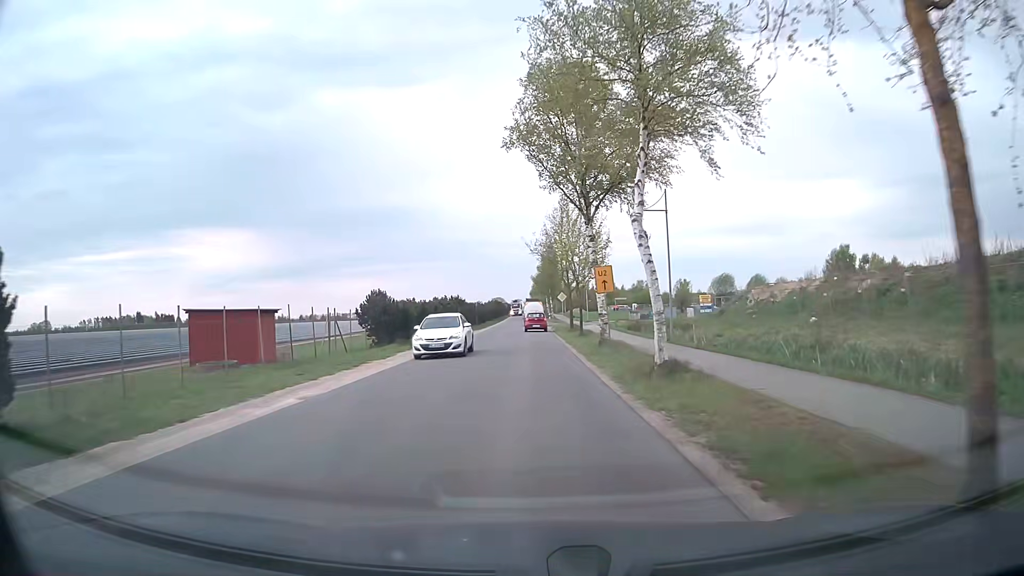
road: tertiary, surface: asphalt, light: Day
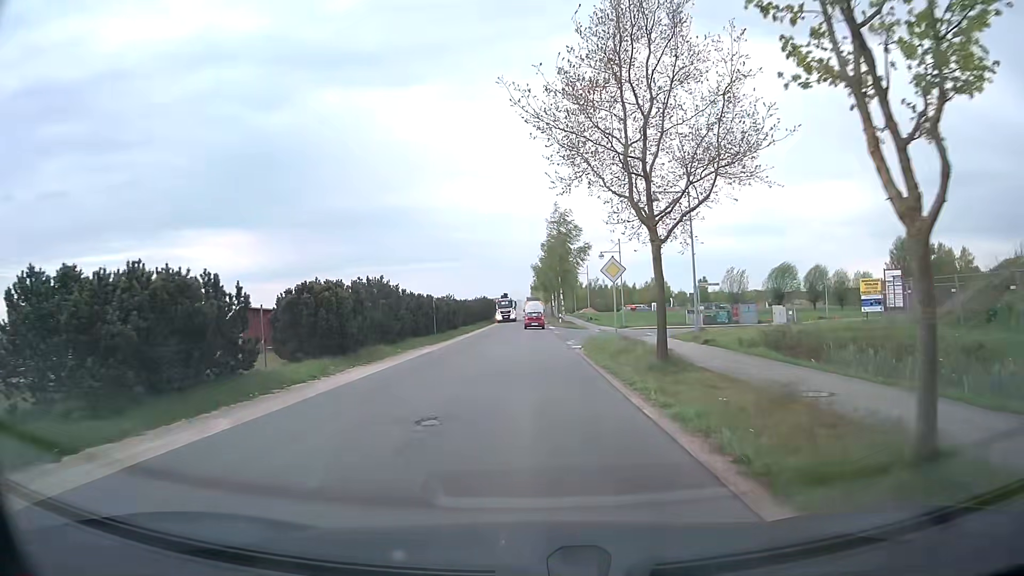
(-0.2, +33.3) m; 0°
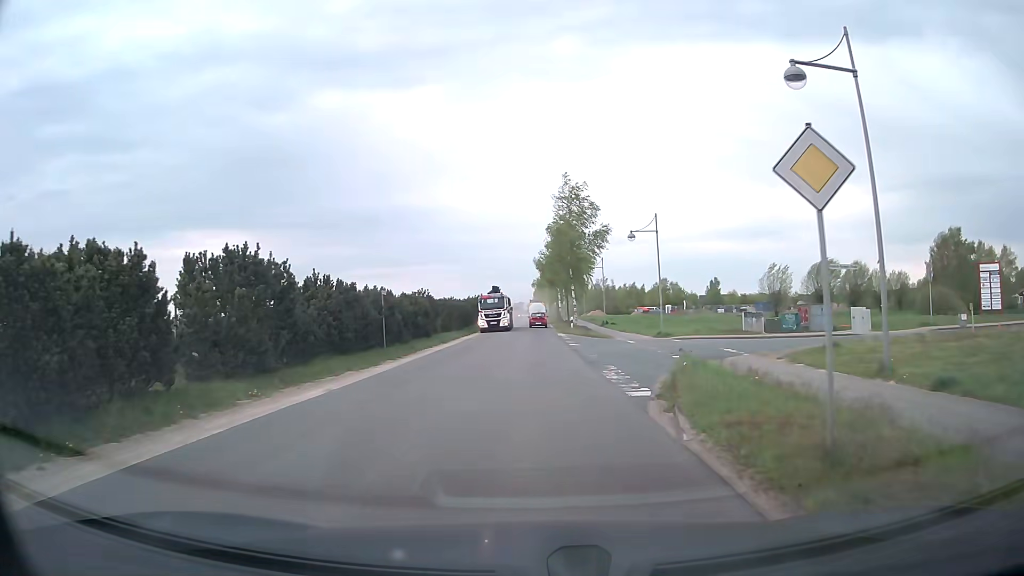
(-0.1, +15.1) m; -1°
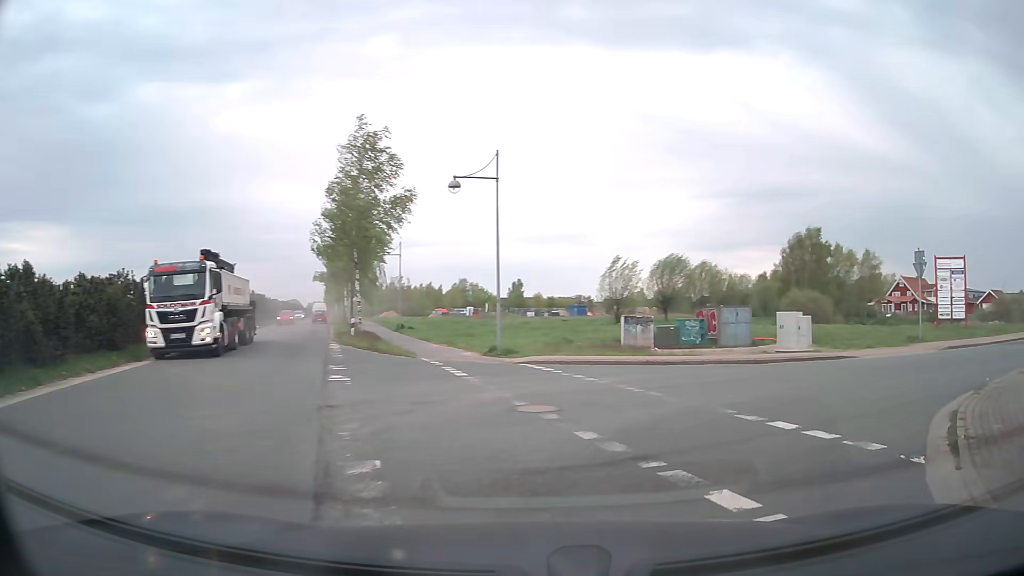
(+1.0, +16.0) m; +17°
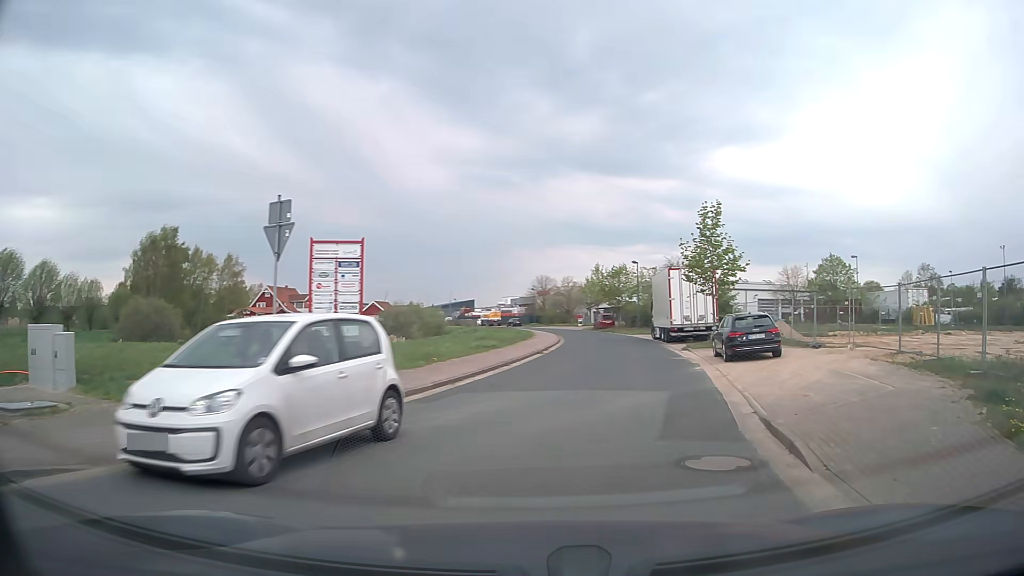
(+7.0, +12.9) m; +54°
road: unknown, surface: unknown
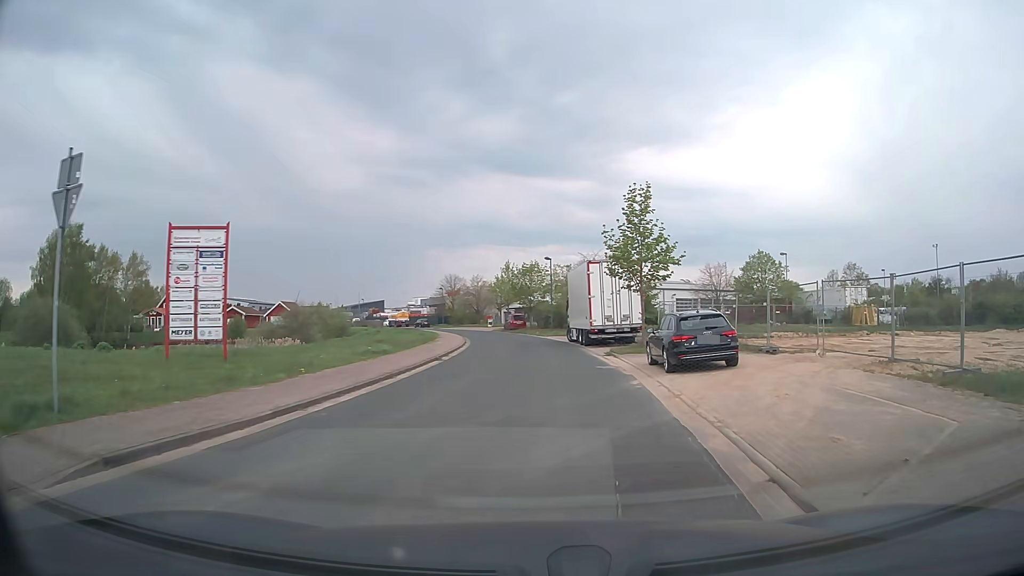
(+0.3, +4.4) m; +8°
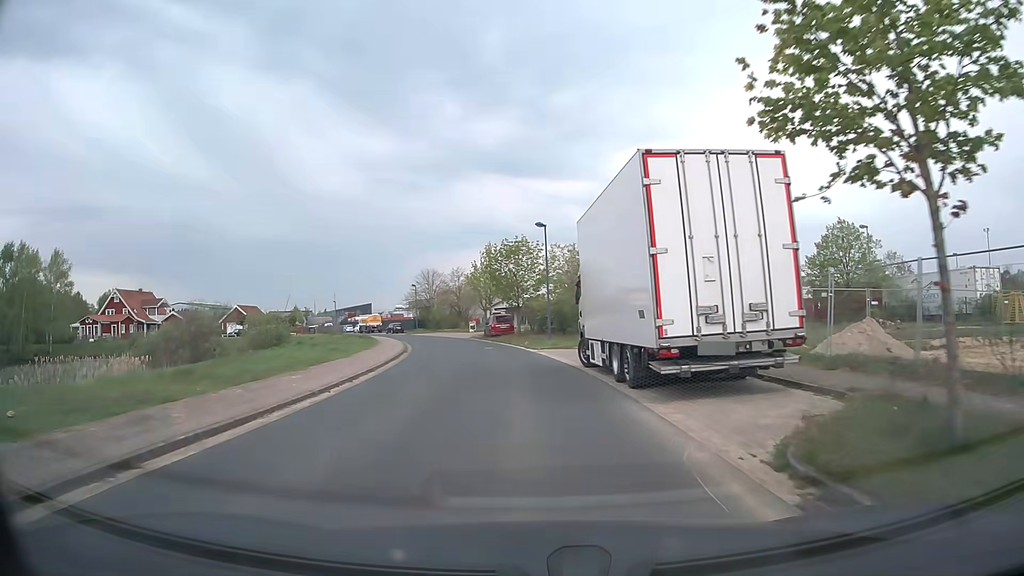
(+0.7, +21.3) m; 0°
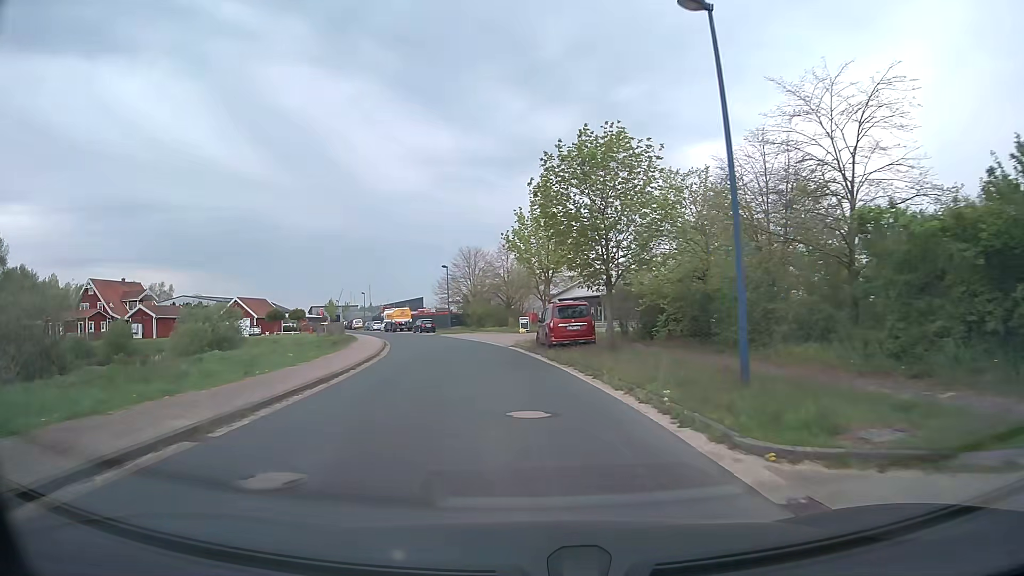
(-1.1, +25.9) m; -6°
(0, +10) (-1, +20) (-2, +30) (-4, +40) (-6, +50) (-9, +59) (-12, +69) (-16, +78) (-20, +87) (-24, +96) m
